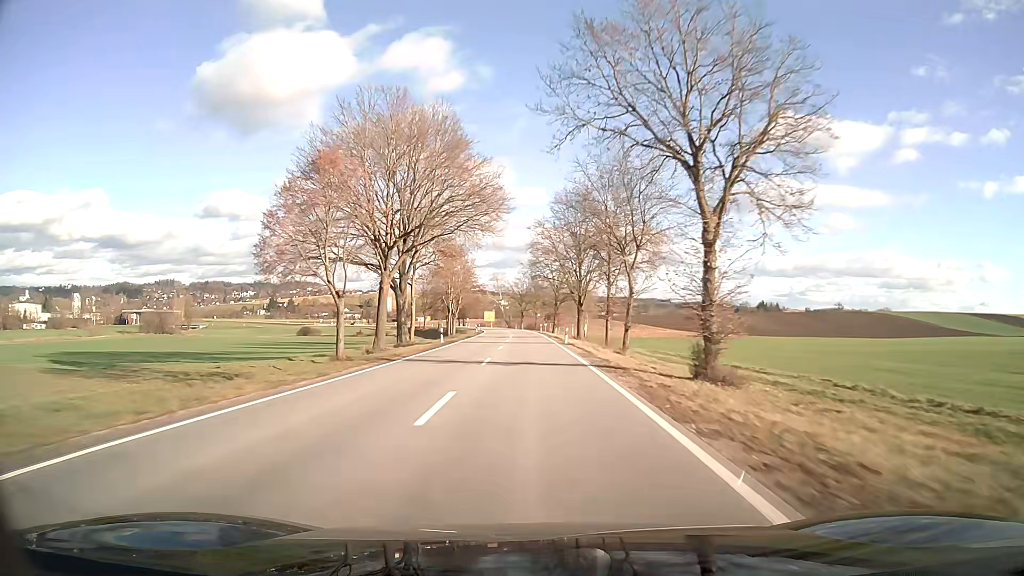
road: secondary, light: Day
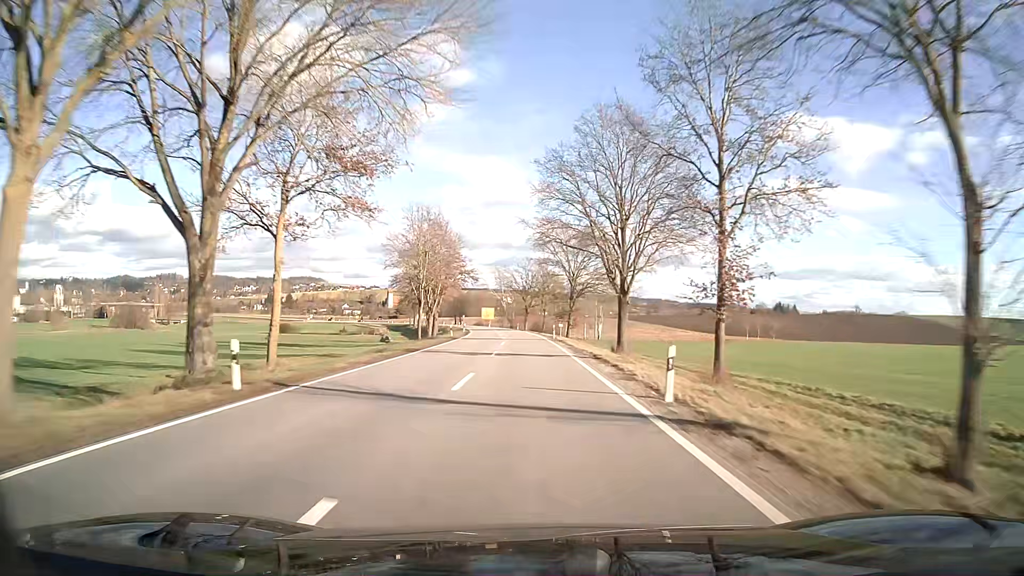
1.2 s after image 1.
(-0.1, +31.7) m; -1°
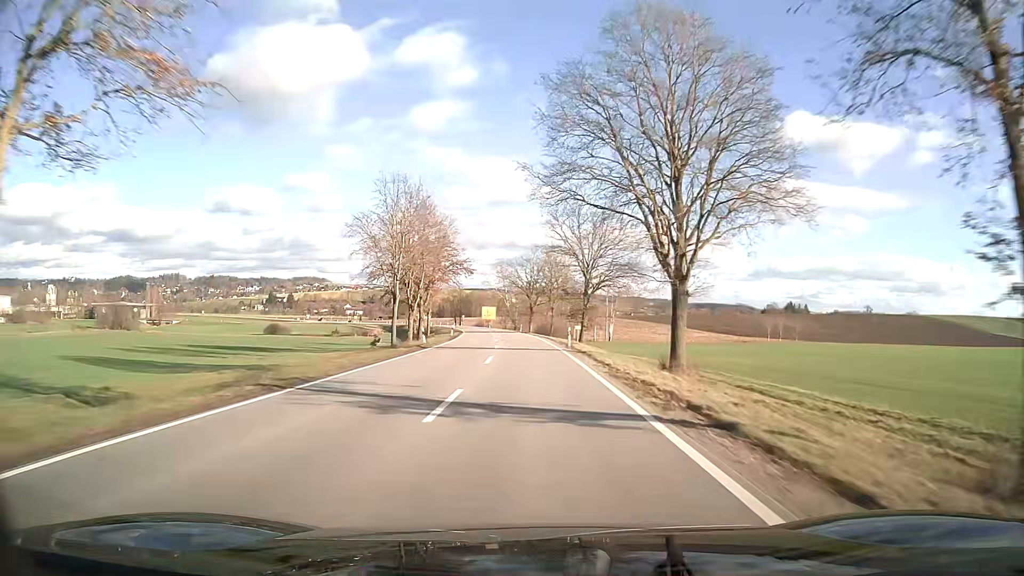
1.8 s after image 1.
(-0.1, +15.9) m; -1°
(0, +10) (0, +20) (0, +30) (-1, +40) (-1, +50) (-2, +60) (-3, +70) (-4, +80) (-5, +90) (-6, +100) m
